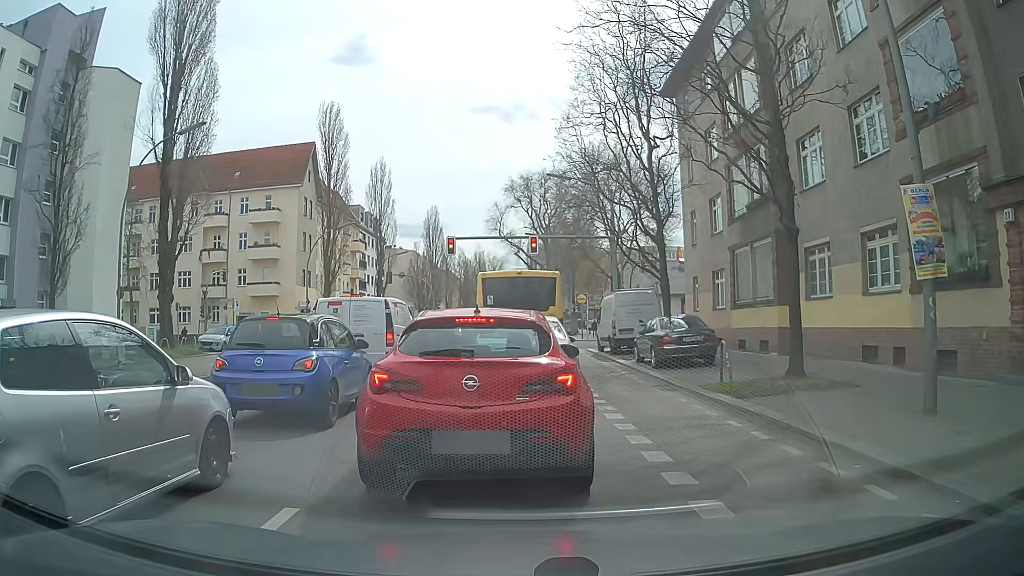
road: secondary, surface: asphalt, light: Day
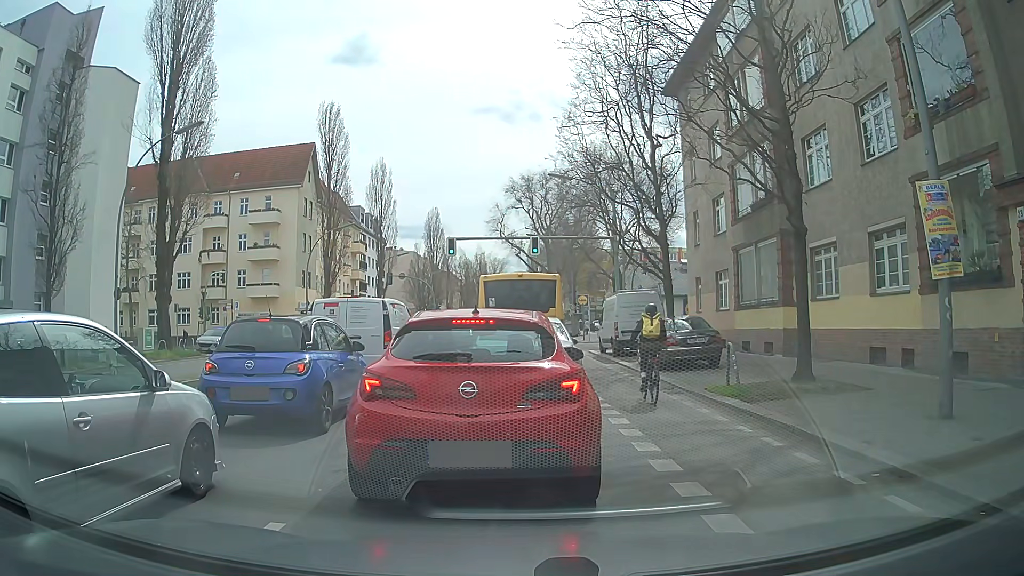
(0.0, +0.4) m; 0°
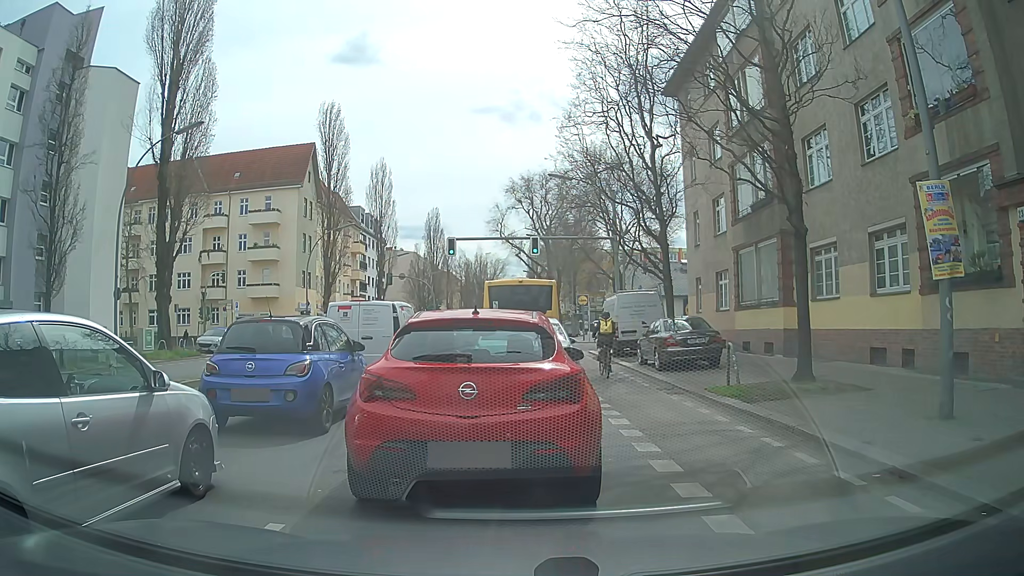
(0.0, 0.0) m; 0°
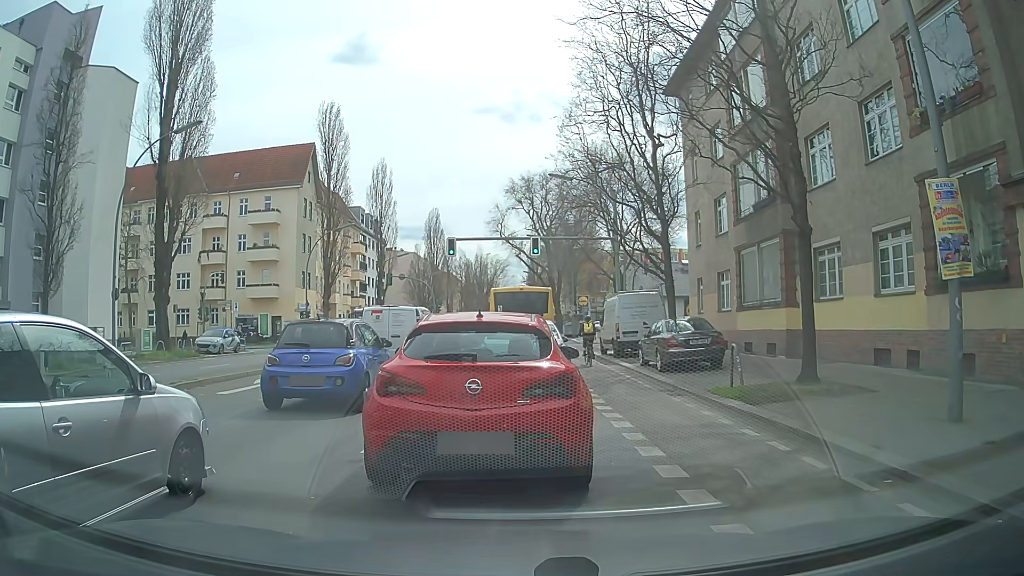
(0.0, +0.2) m; 0°
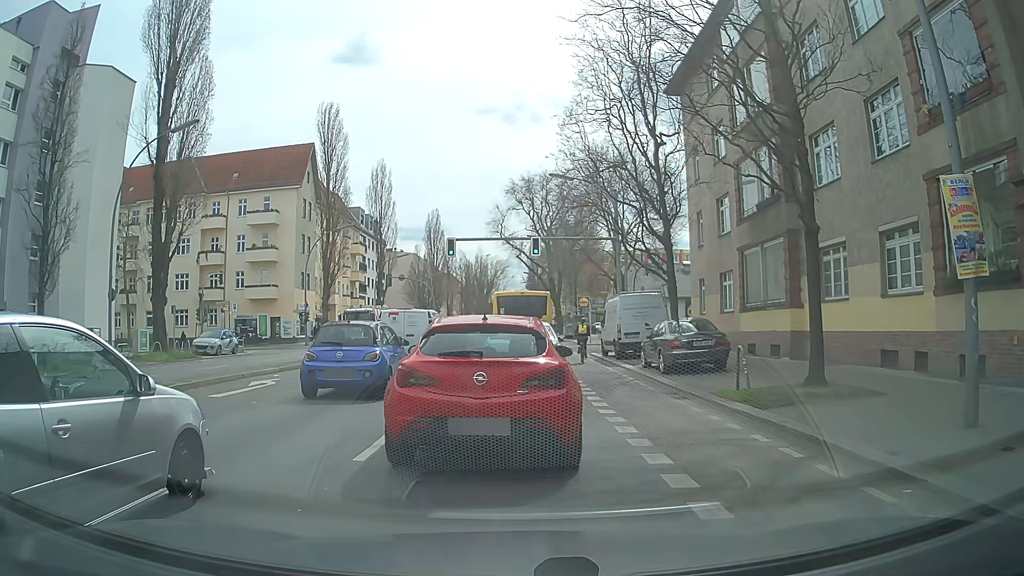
(0.0, +0.4) m; 0°
